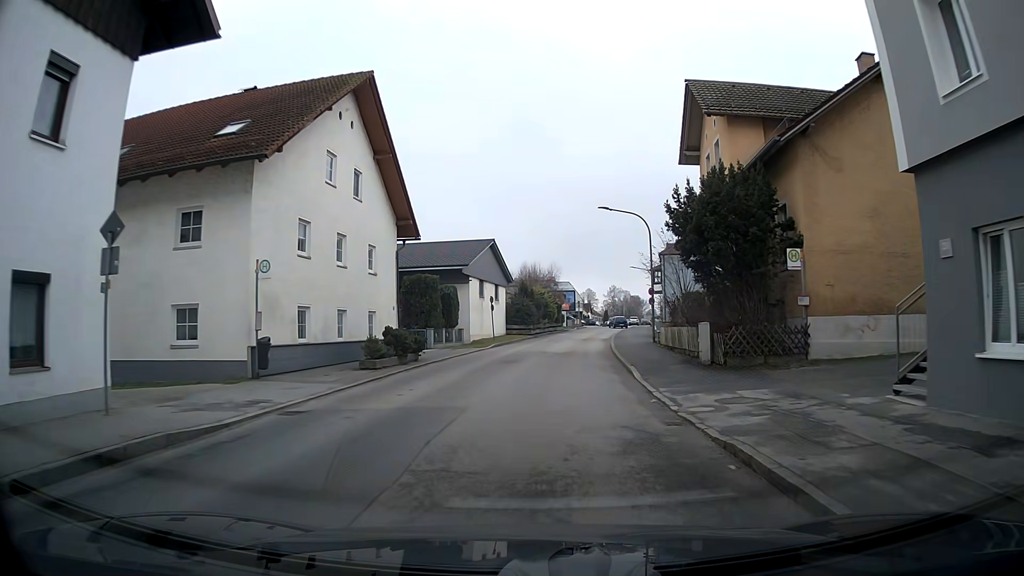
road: unclassified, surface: asphalt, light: Day
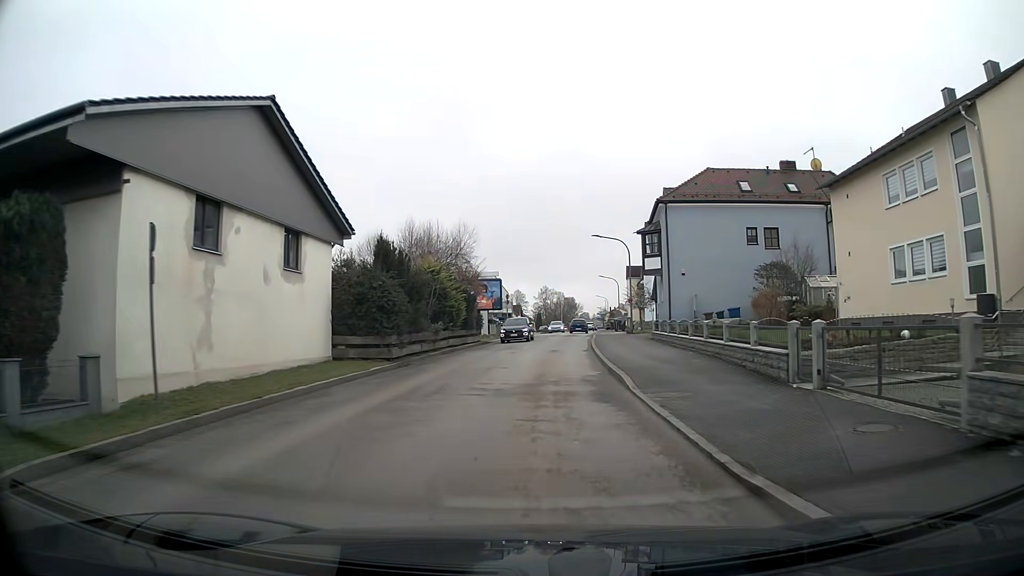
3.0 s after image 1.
(+1.5, +33.5) m; +5°
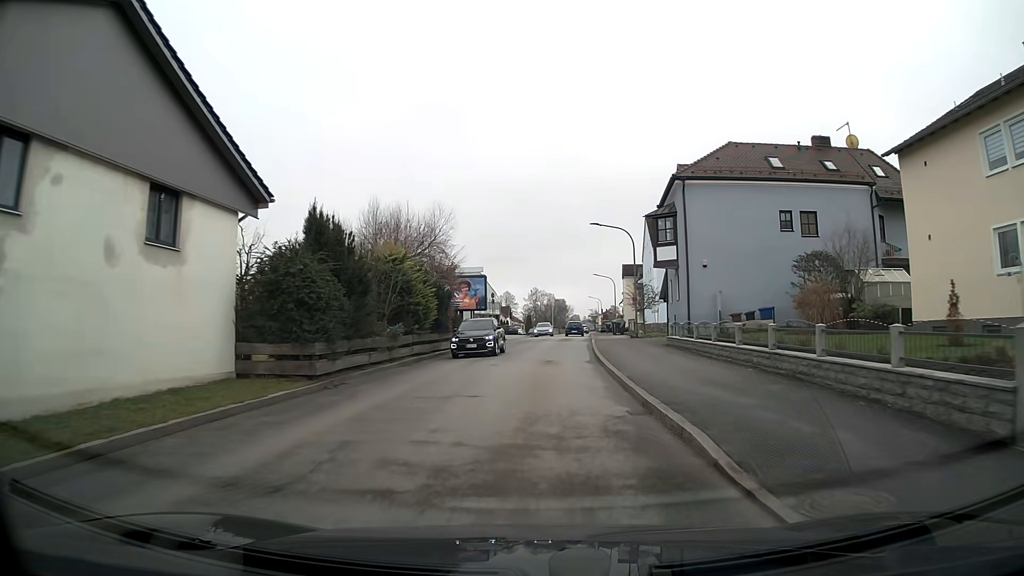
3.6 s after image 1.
(+0.1, +7.1) m; +1°
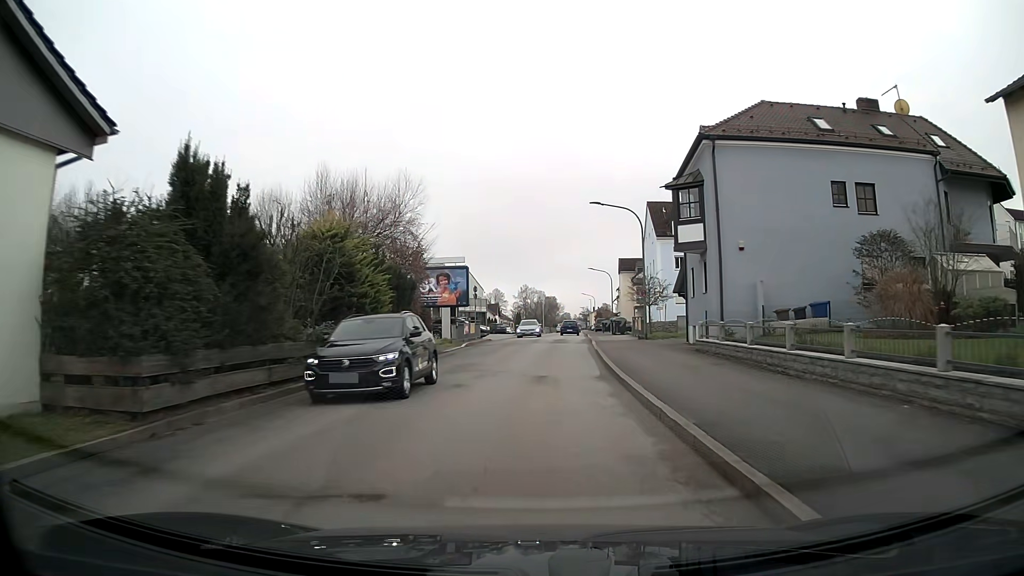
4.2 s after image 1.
(+0.1, +7.2) m; +1°
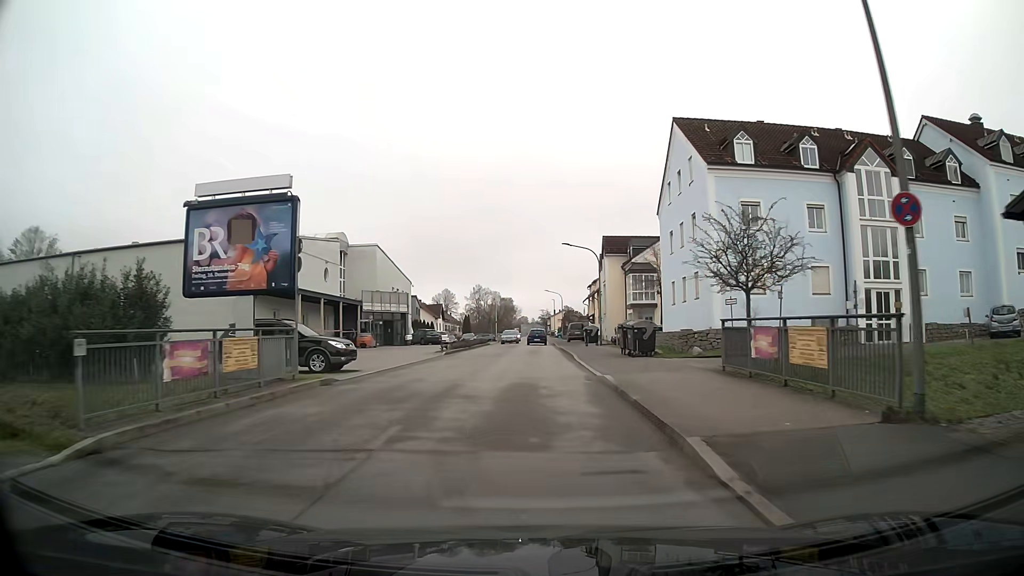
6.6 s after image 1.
(+0.9, +28.8) m; +3°
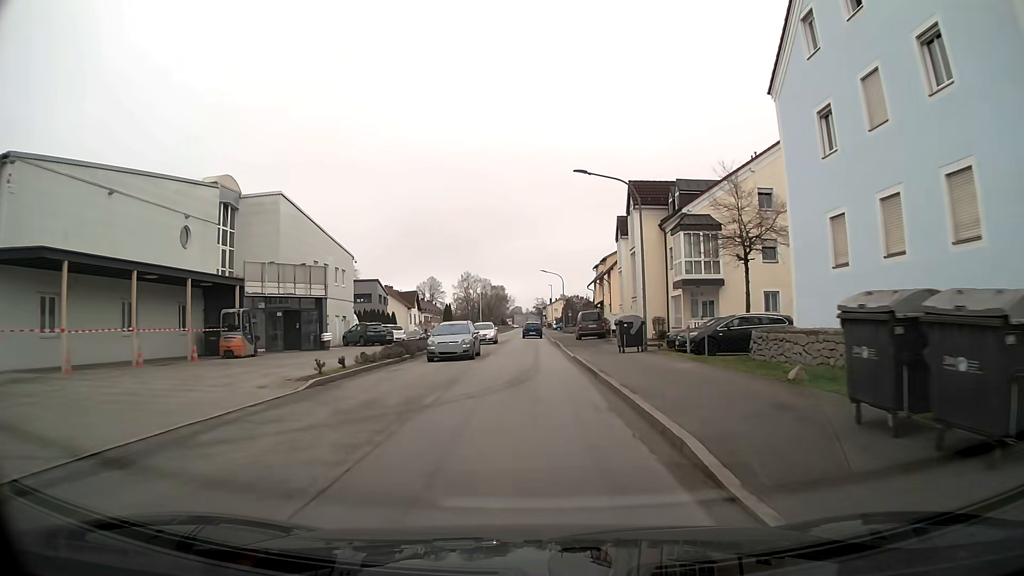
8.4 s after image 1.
(+0.1, +22.0) m; 0°
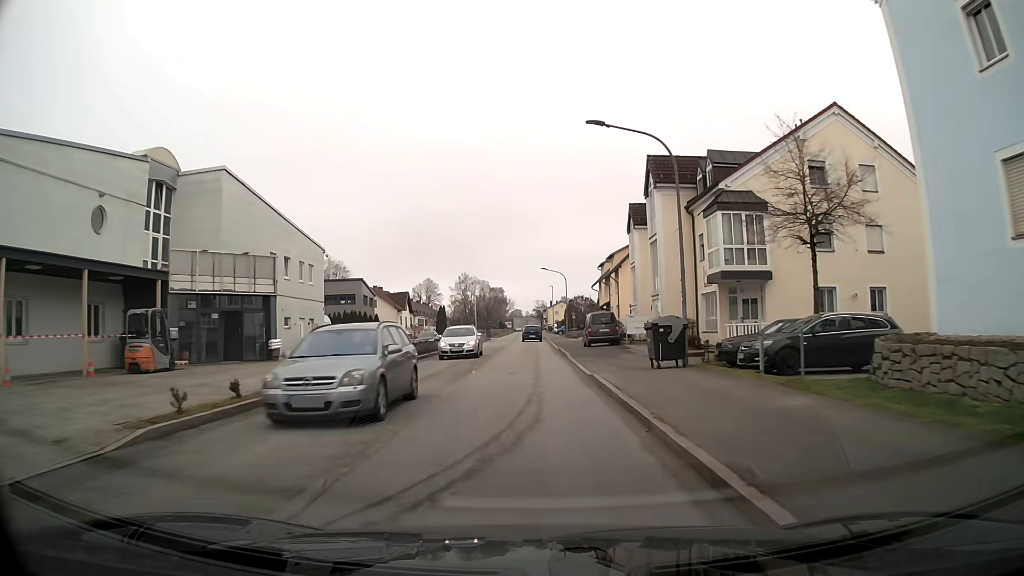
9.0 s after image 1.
(0.0, +7.5) m; 0°
